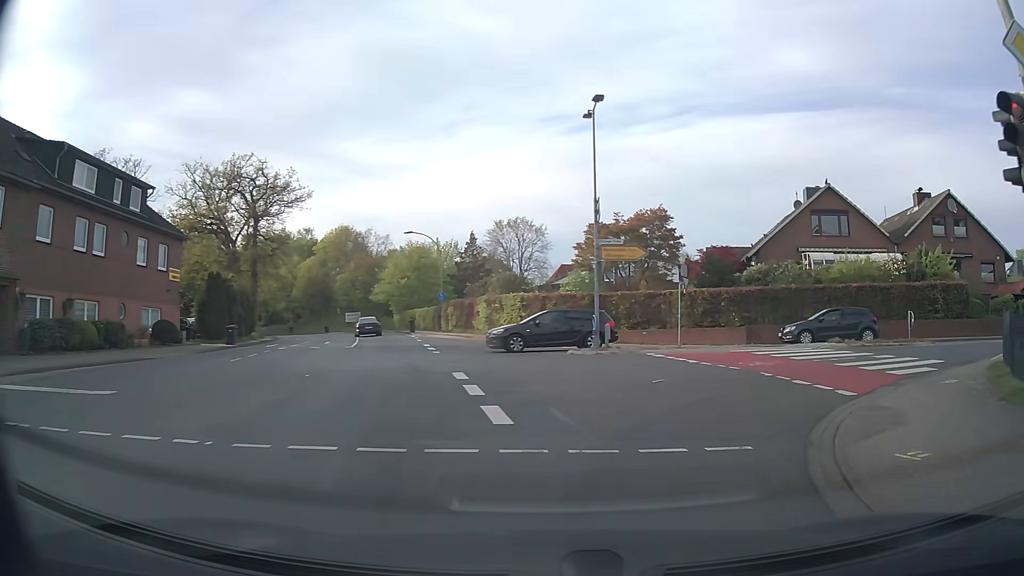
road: tertiary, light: Day
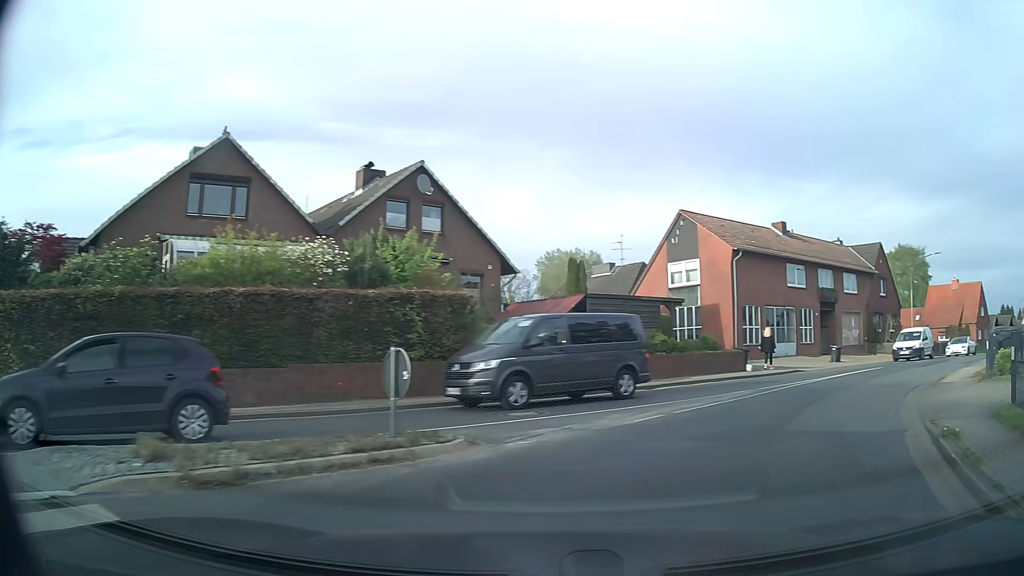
(+6.4, +15.2) m; +53°
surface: asphalt
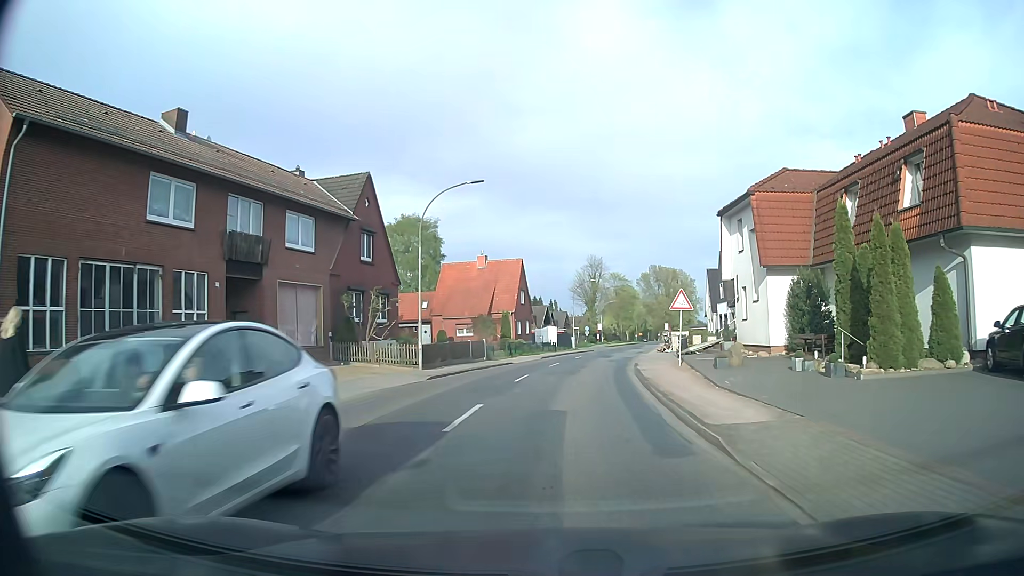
(+11.1, +22.0) m; +42°
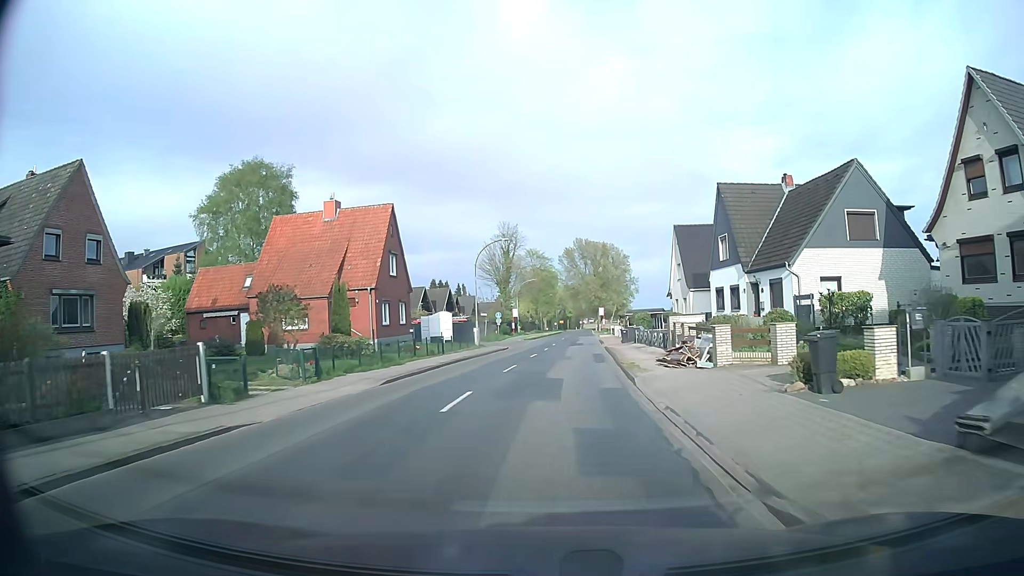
(+1.6, +26.3) m; +6°
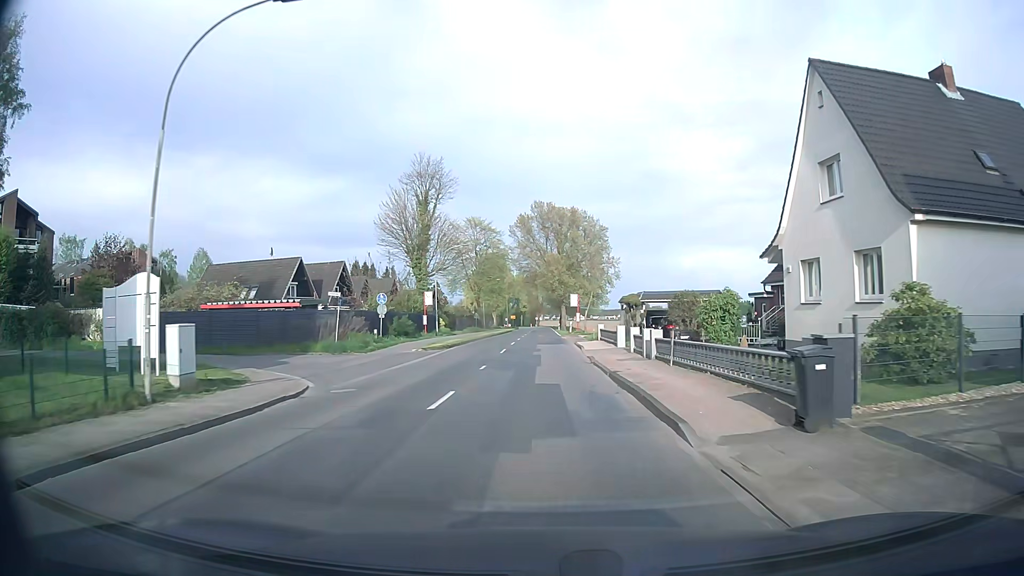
(+2.1, +36.5) m; +5°
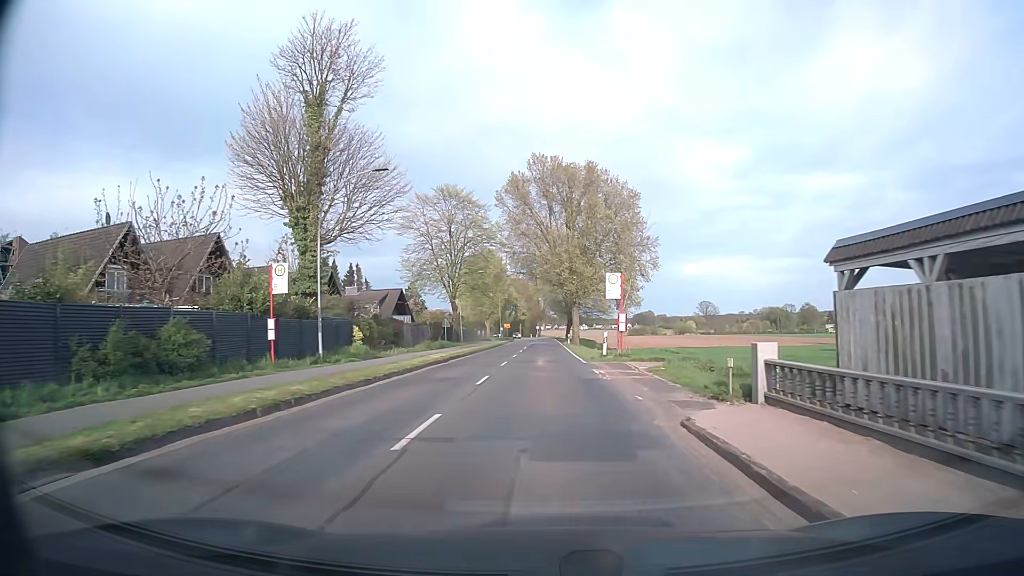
(0.0, +30.1) m; 0°
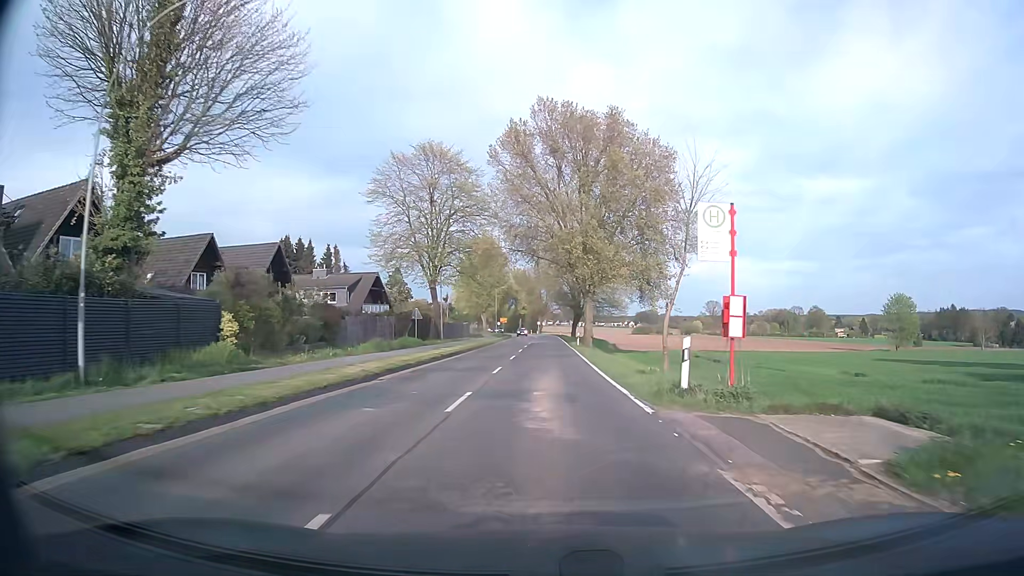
(-0.1, +15.0) m; 0°
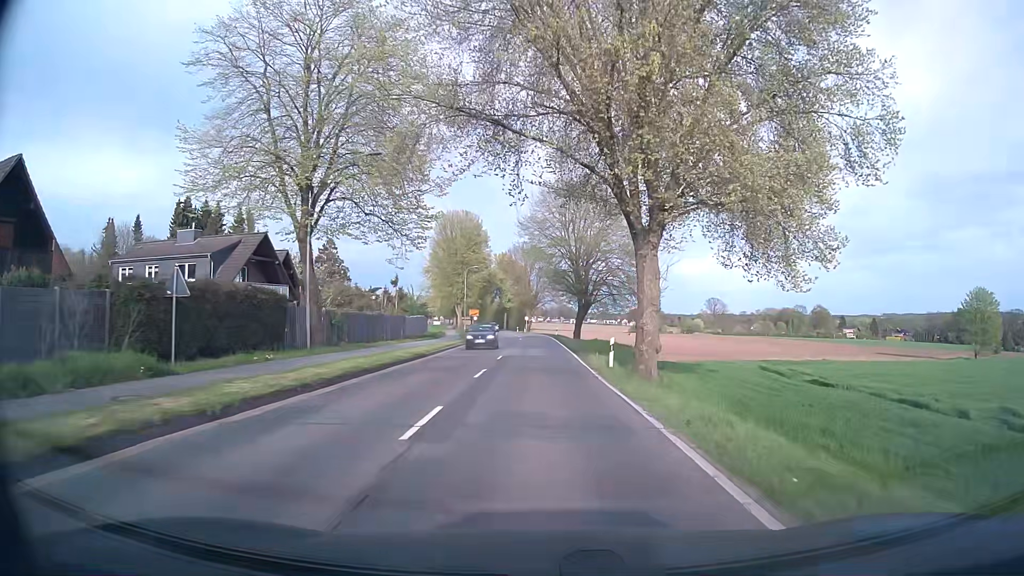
(+0.3, +30.4) m; +1°
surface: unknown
(0, +10) (0, +20) (0, +30) (0, +40) (0, +50) (0, +60) (-1, +70) (-1, +80) (-2, +90) (-3, +100) m
